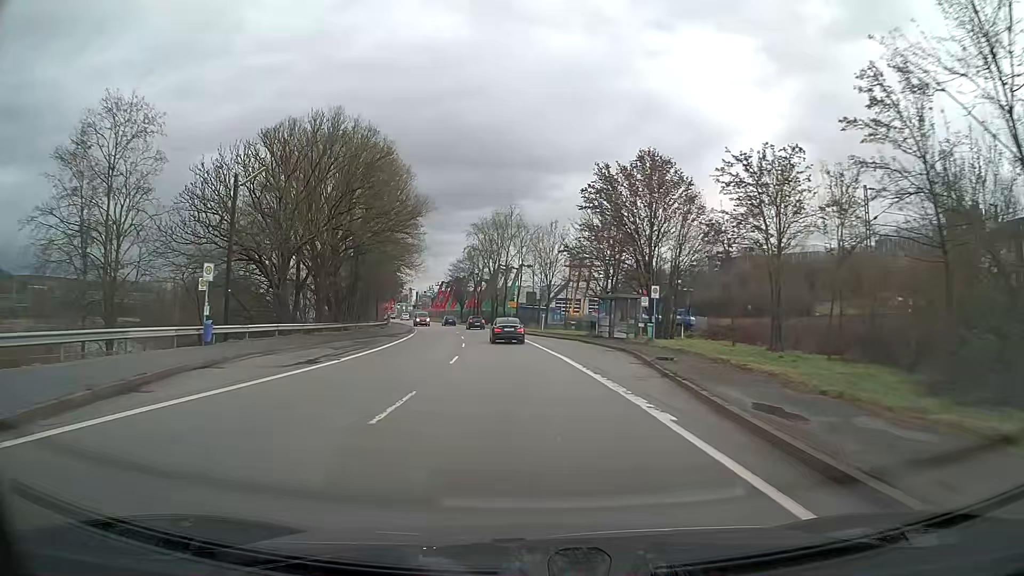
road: primary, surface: asphalt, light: Day
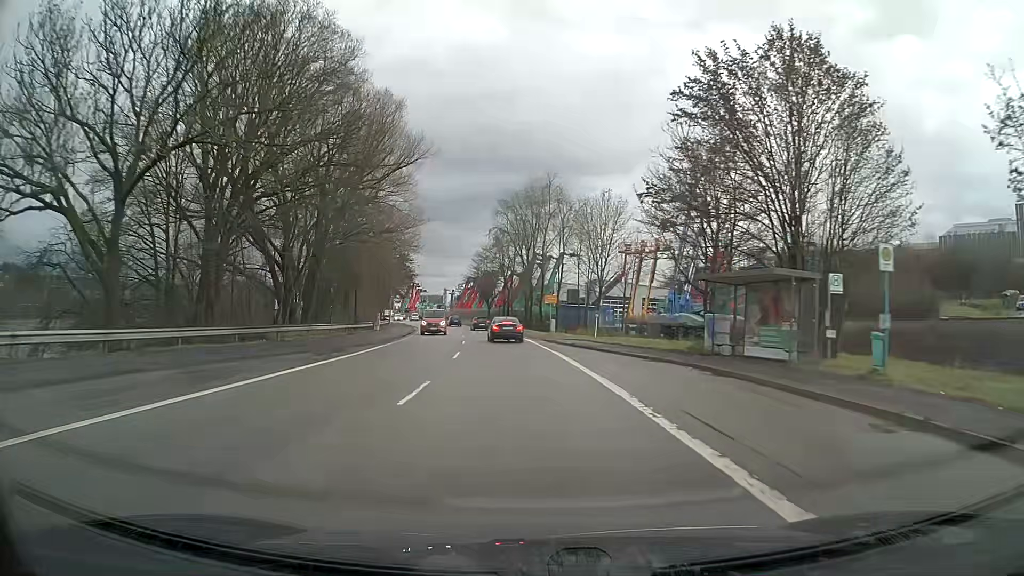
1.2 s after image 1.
(-0.6, +22.4) m; -3°
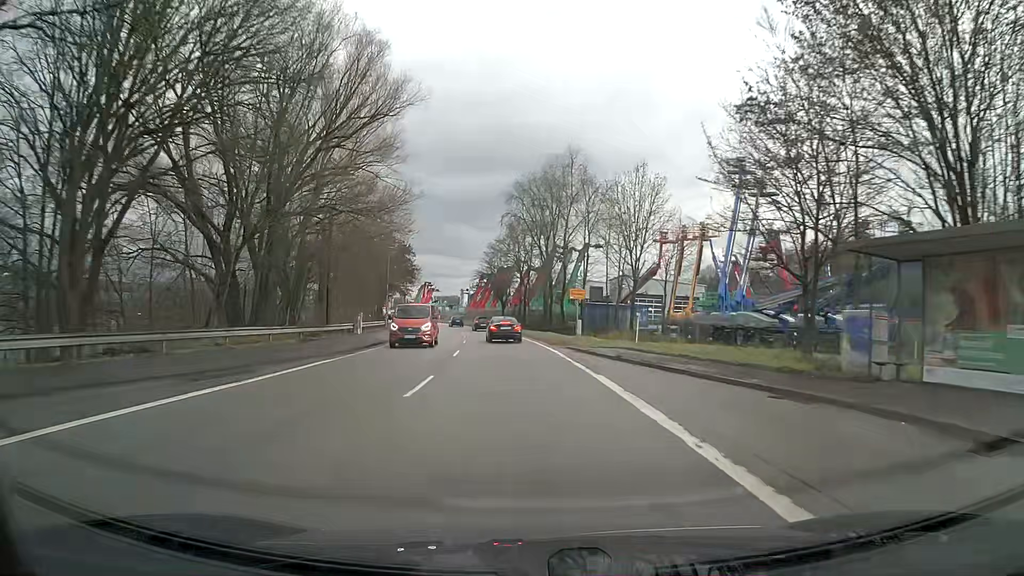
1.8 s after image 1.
(-0.1, +11.1) m; -2°
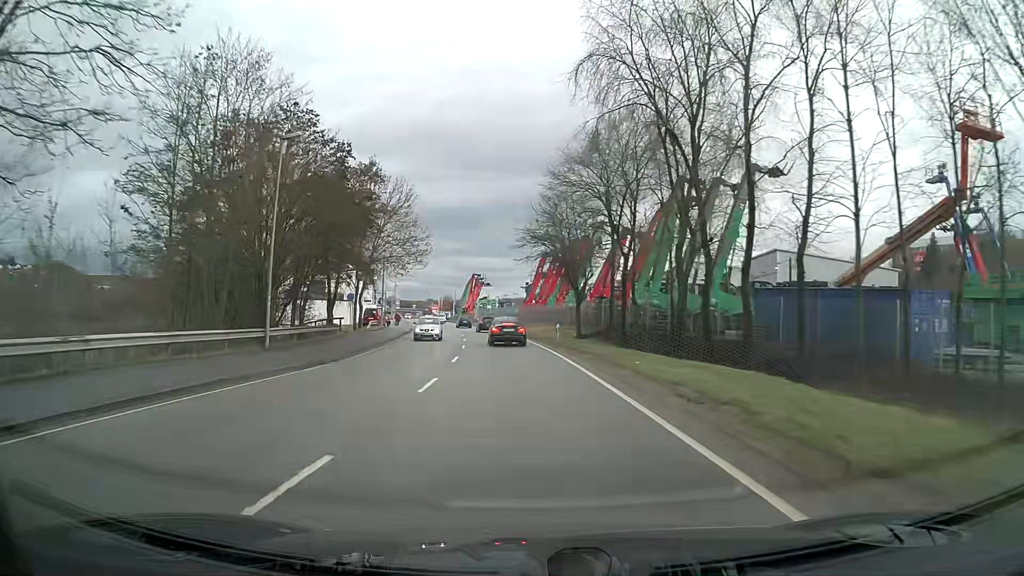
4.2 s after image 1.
(-2.2, +42.0) m; -6°
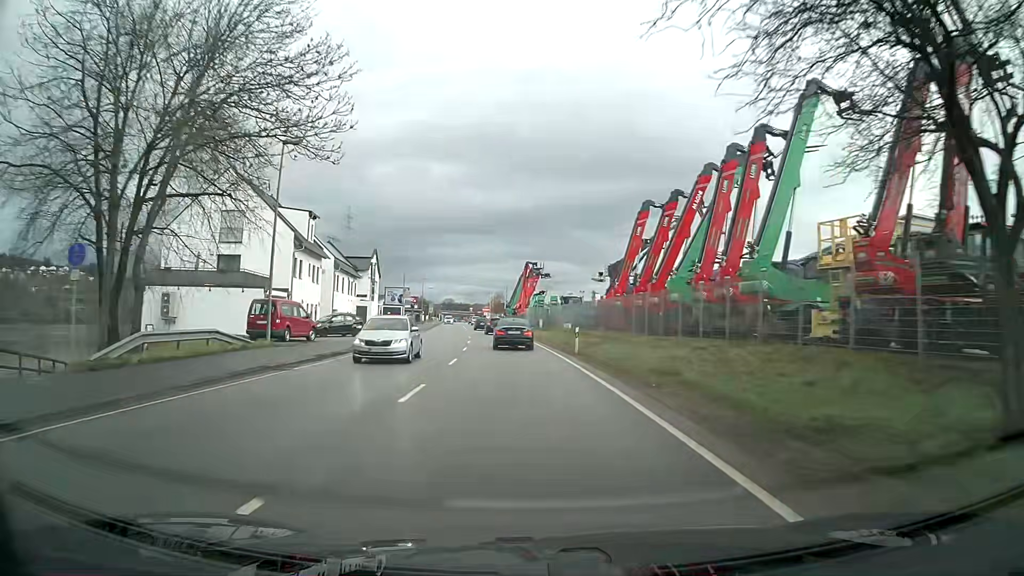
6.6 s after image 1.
(-1.6, +37.8) m; -5°
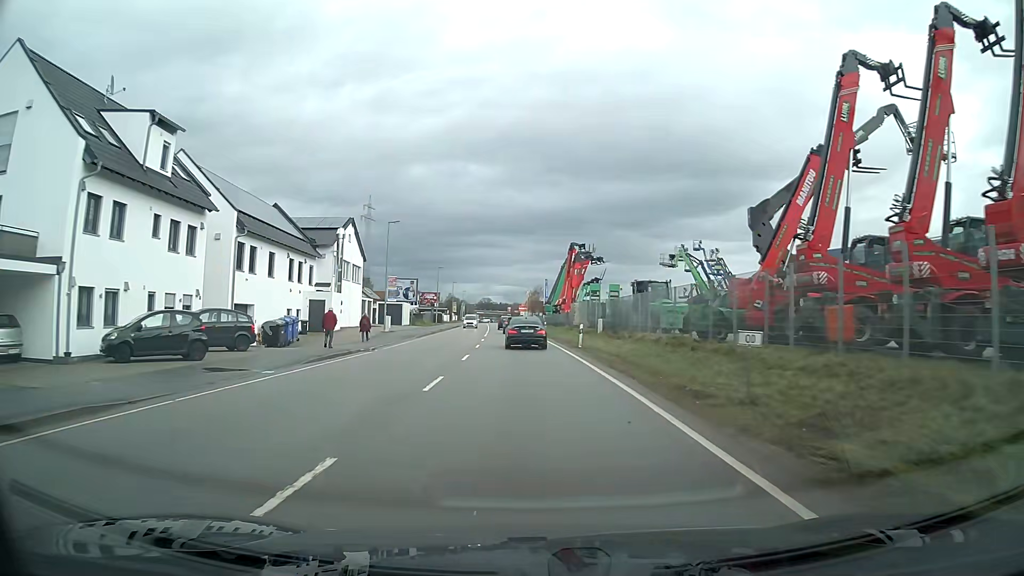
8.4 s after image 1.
(-0.7, +25.6) m; -3°
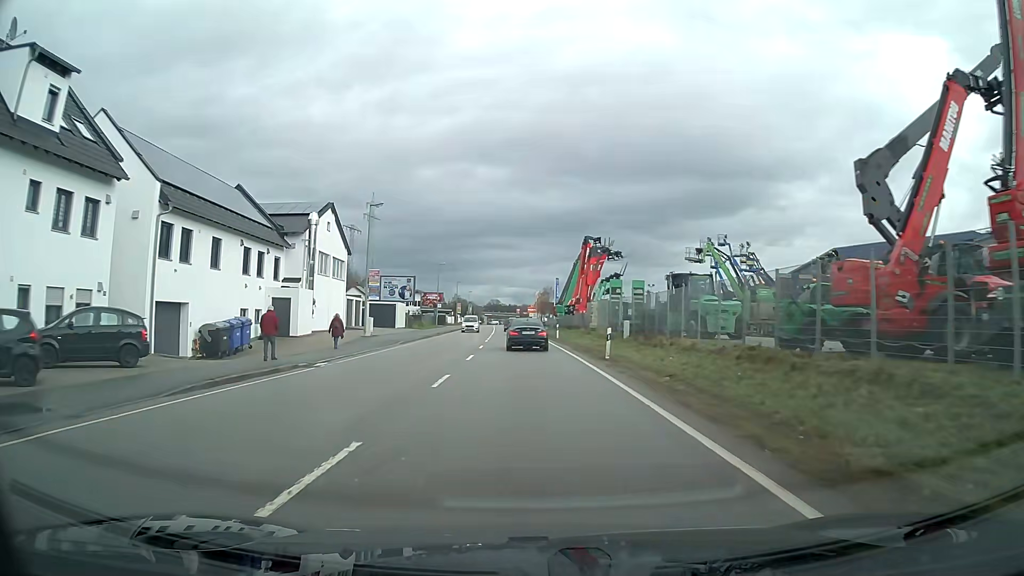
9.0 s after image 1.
(-0.1, +8.1) m; -1°
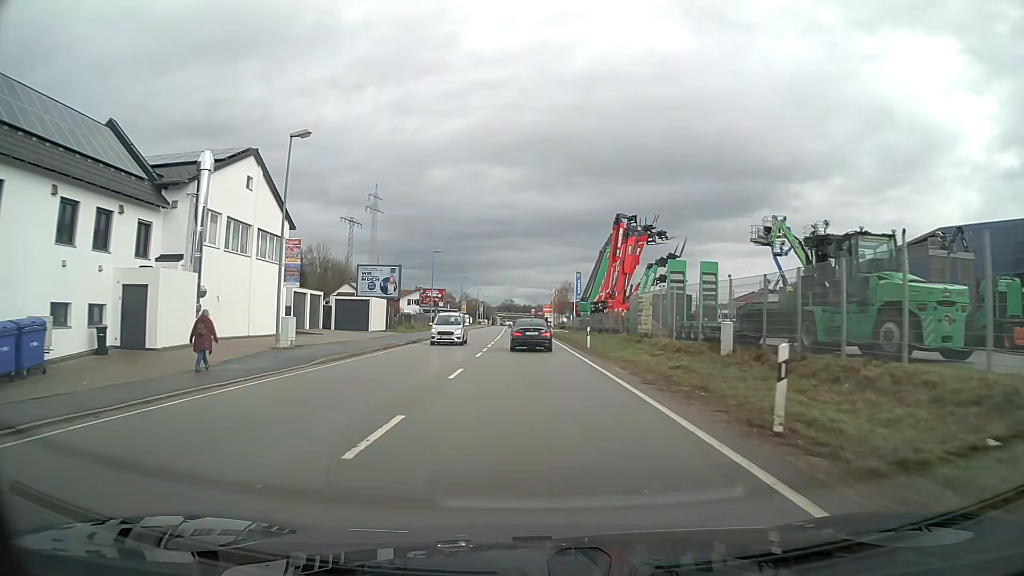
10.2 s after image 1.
(-0.2, +16.0) m; -1°
(0, +10) (0, +20) (0, +30) (0, +40) (0, +50) (-1, +60) (-1, +70) (-1, +80) (-1, +90) (0, +100) m
